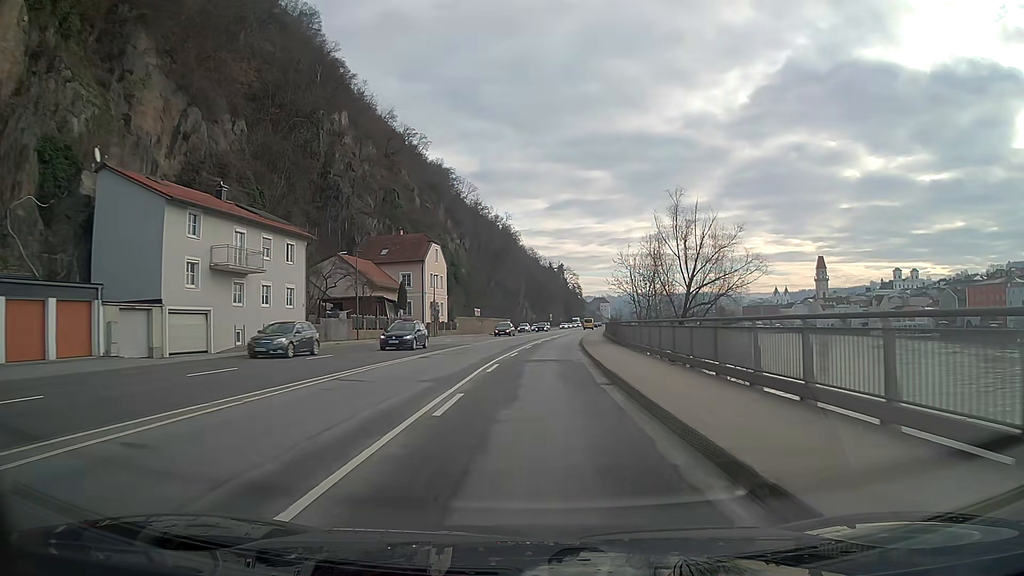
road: primary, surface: asphalt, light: Day
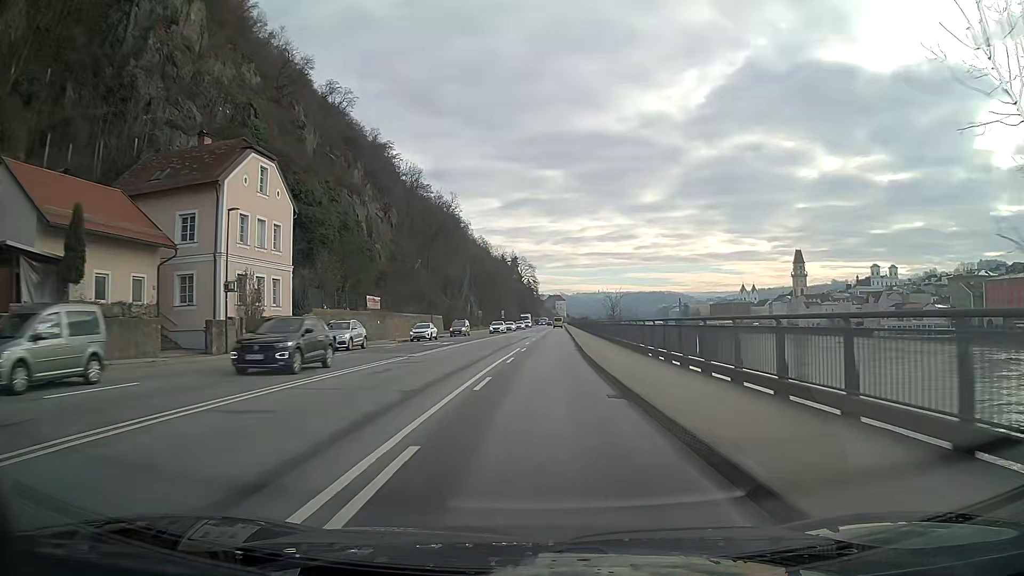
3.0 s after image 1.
(+1.4, +41.7) m; +4°
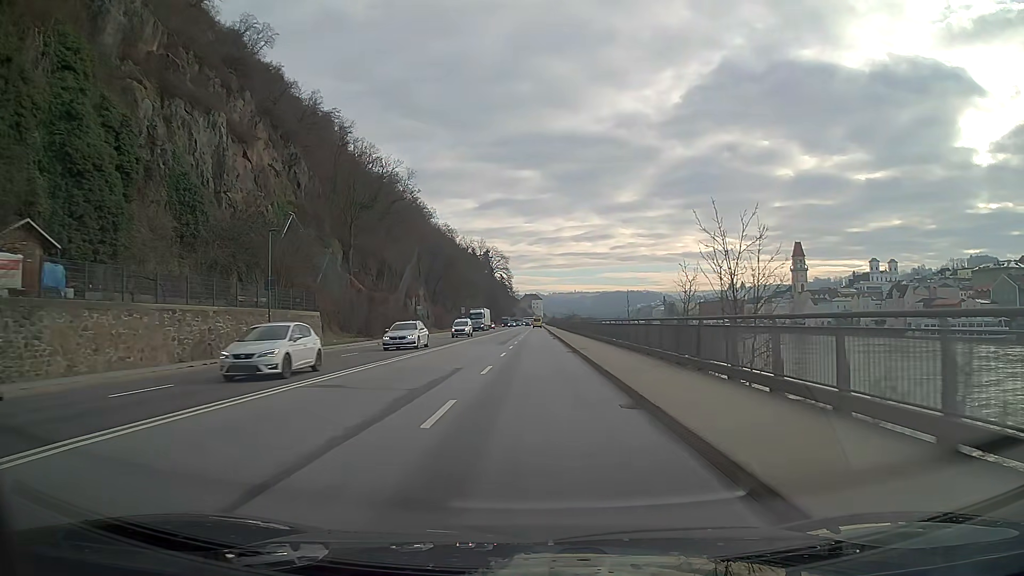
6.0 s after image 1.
(+0.7, +42.2) m; +2°
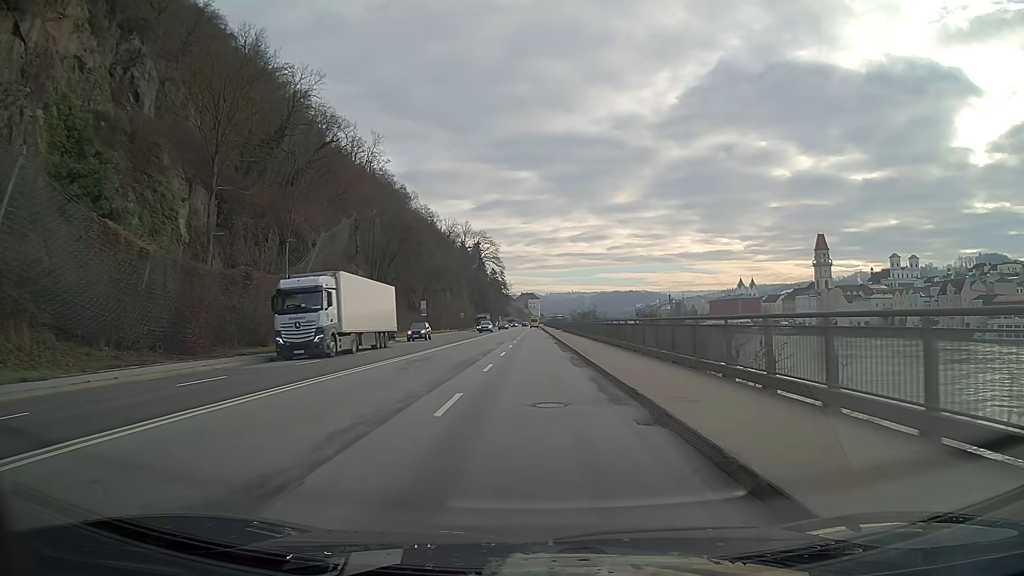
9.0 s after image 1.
(+0.1, +42.0) m; 0°
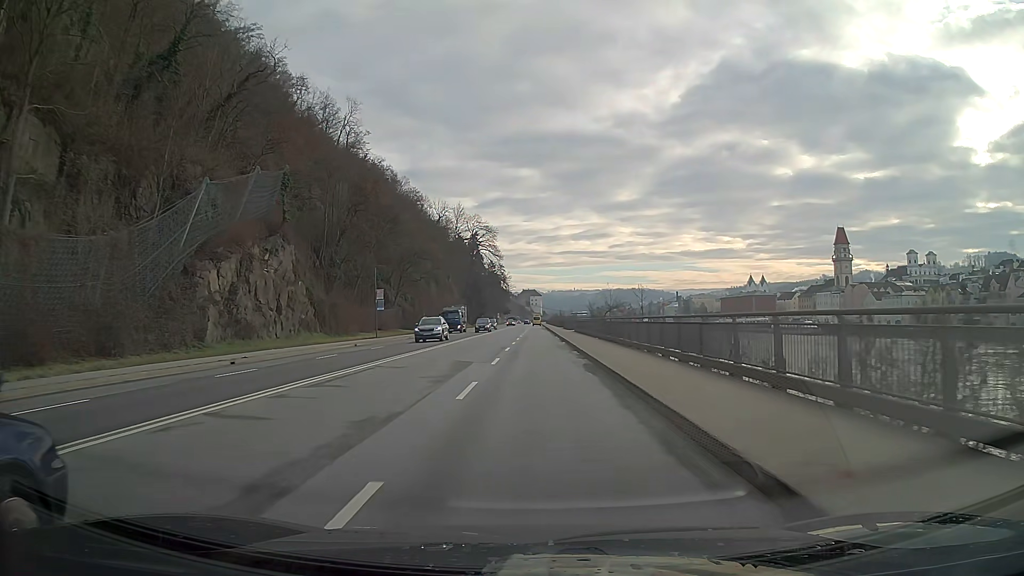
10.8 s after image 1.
(0.0, +25.1) m; 0°
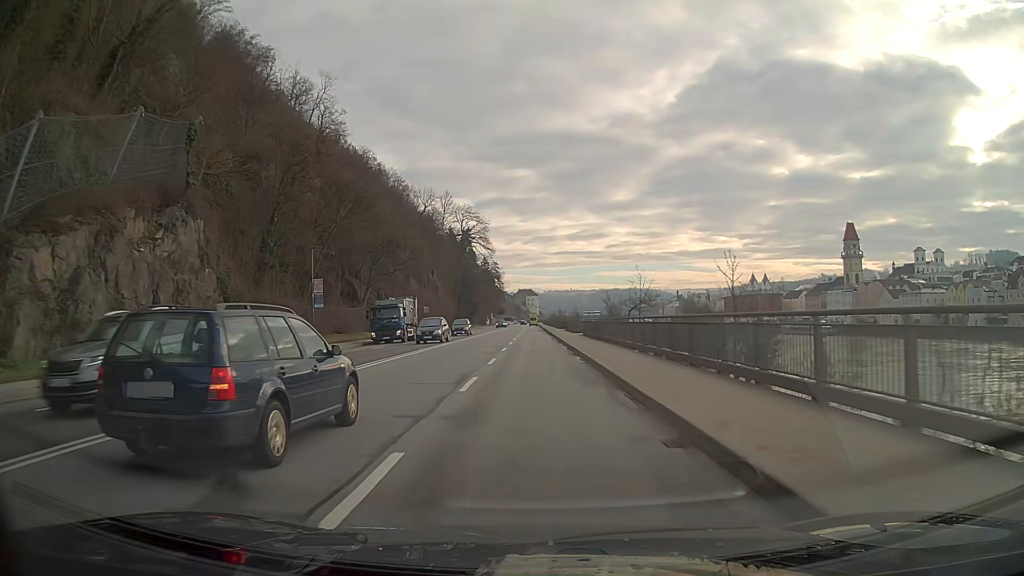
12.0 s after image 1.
(0.0, +16.8) m; 0°
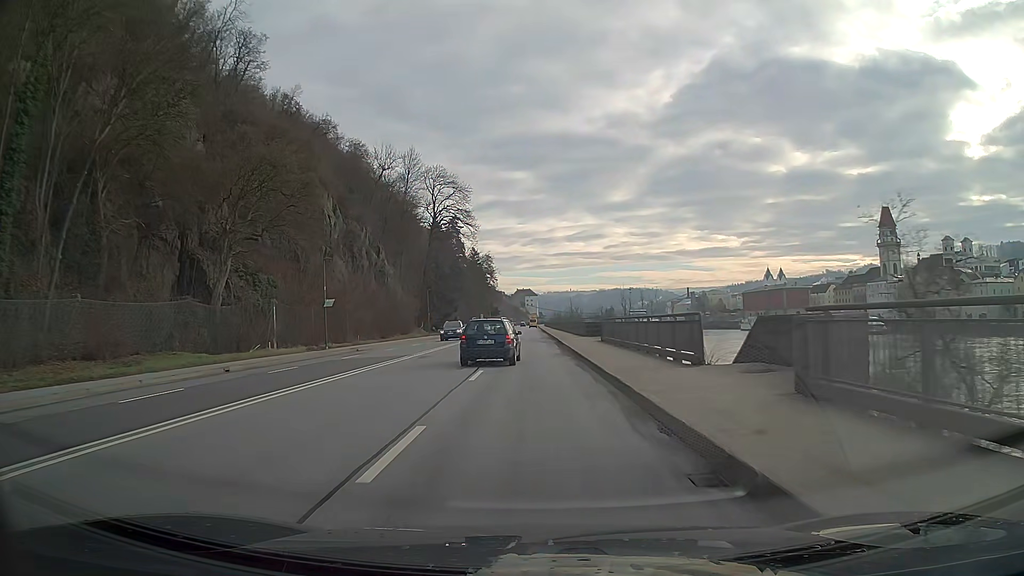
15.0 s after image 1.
(0.0, +42.1) m; 0°
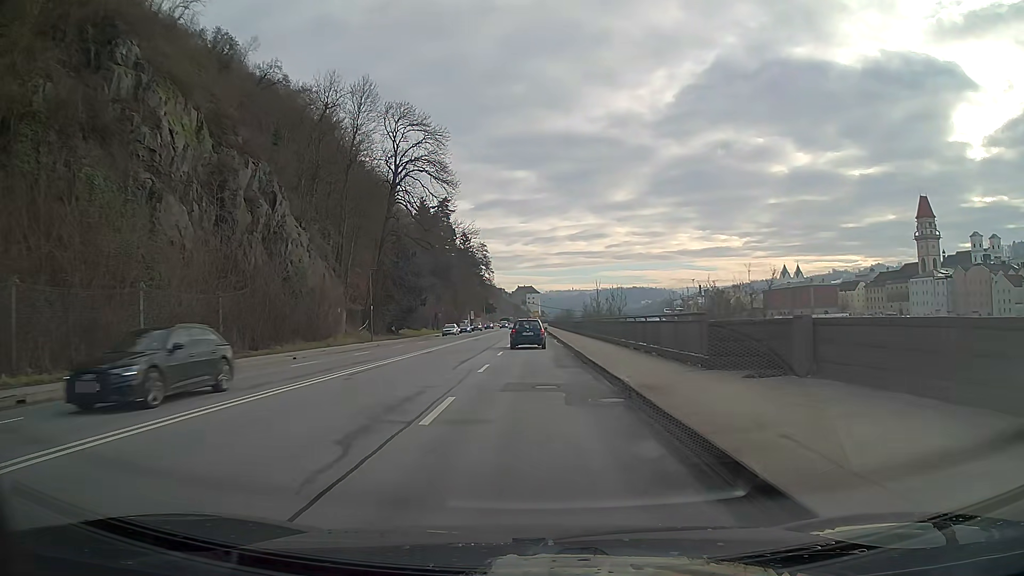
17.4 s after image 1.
(0.0, +34.1) m; 0°
